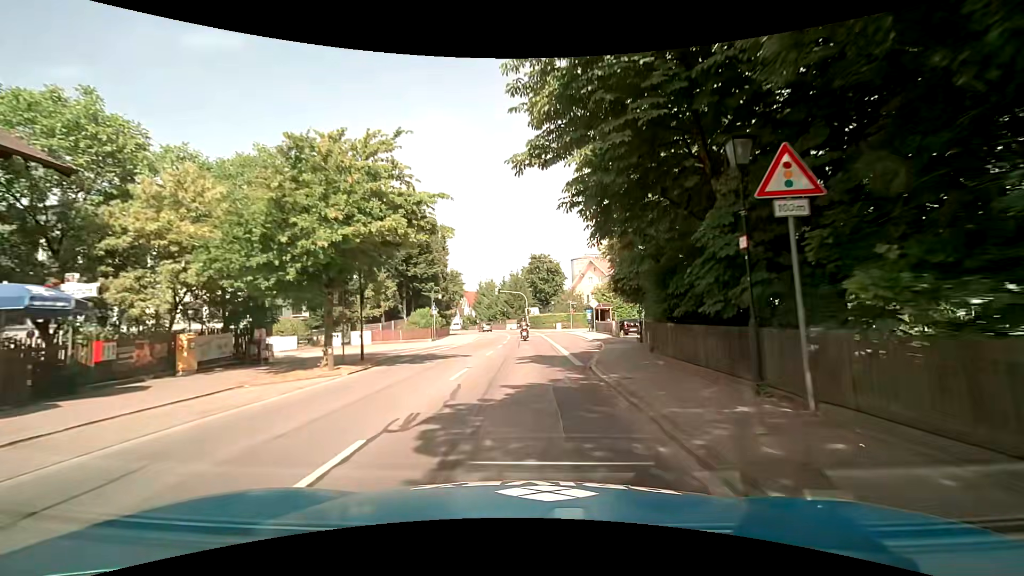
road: tertiary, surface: asphalt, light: Day
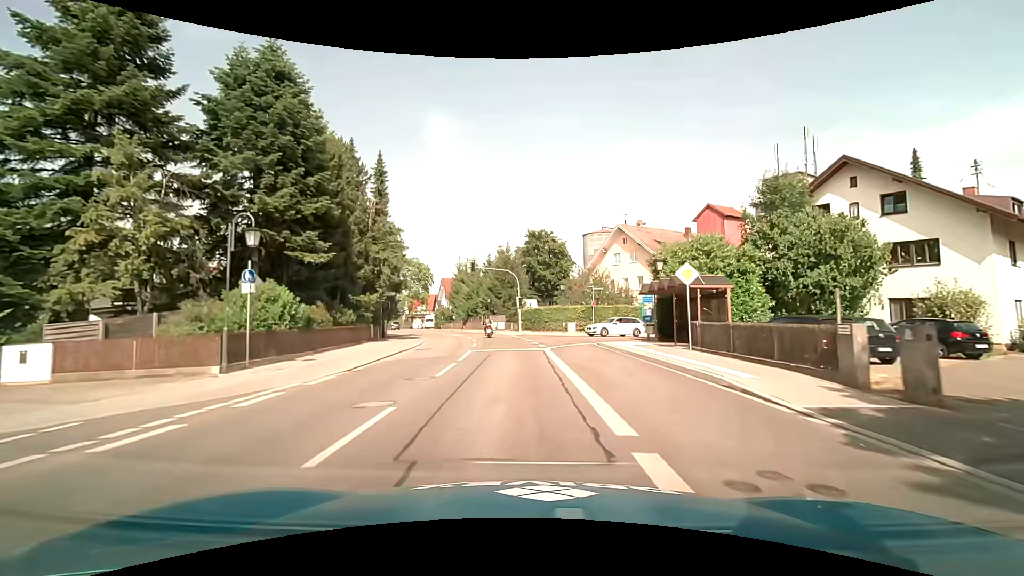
(+0.4, +29.4) m; +1°
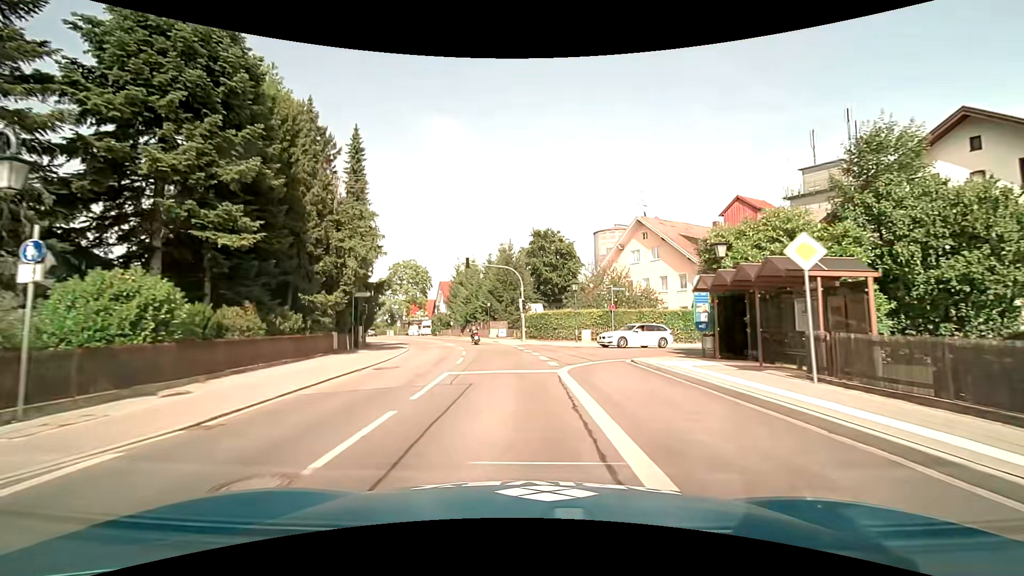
(0.0, +7.4) m; -1°
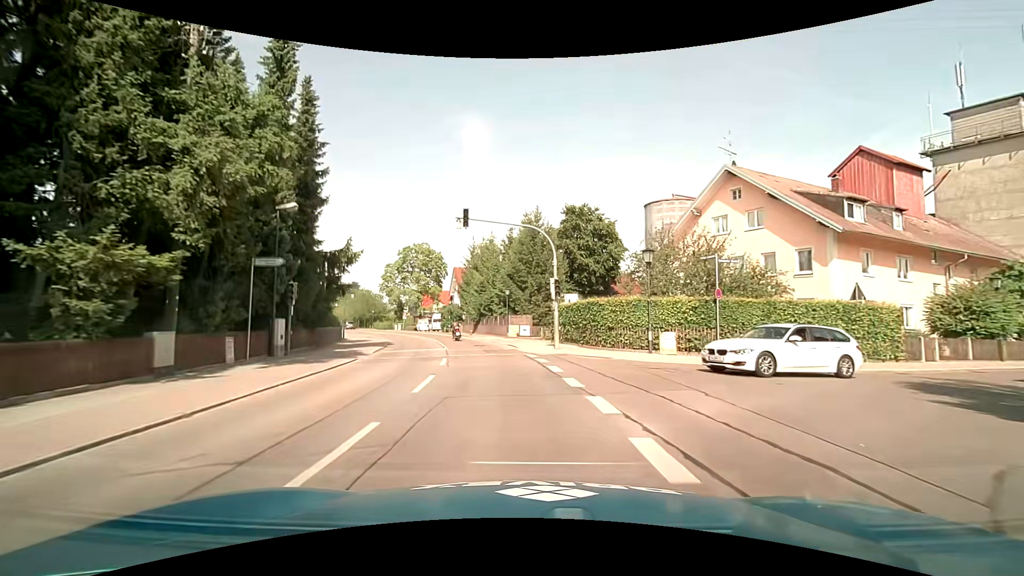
(-0.3, +14.7) m; -3°
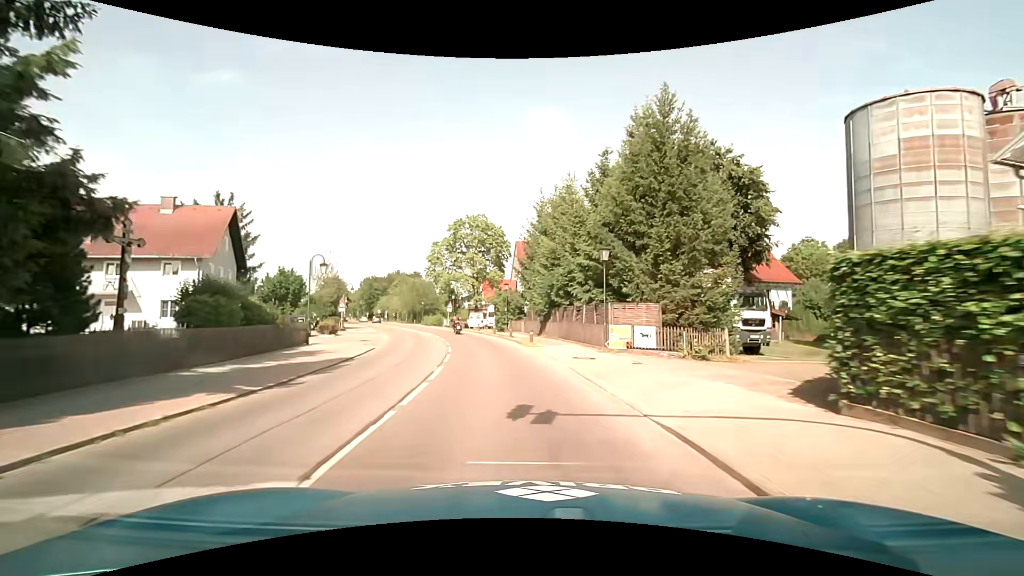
(-1.5, +21.9) m; -8°
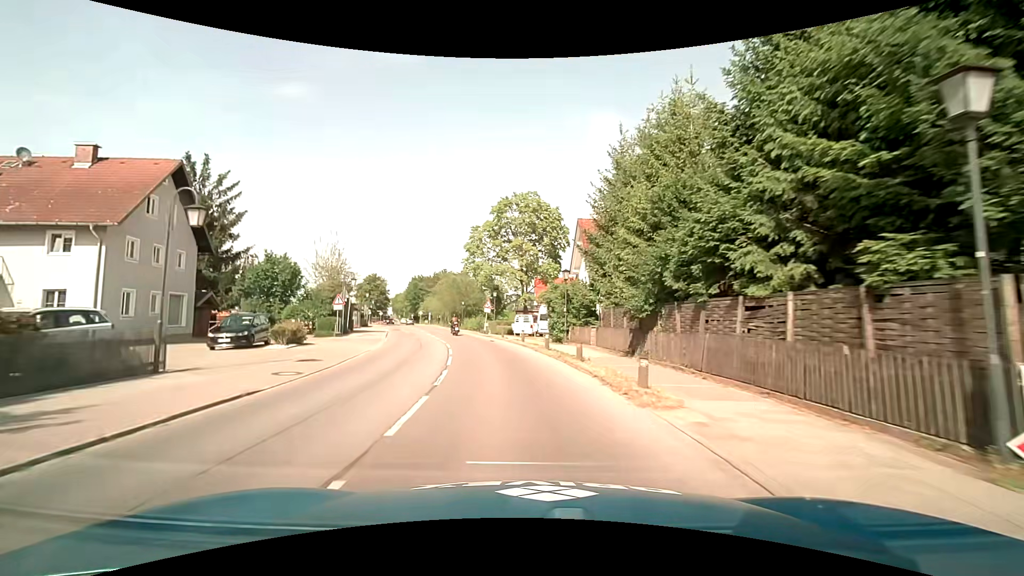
(-0.8, +14.6) m; -6°
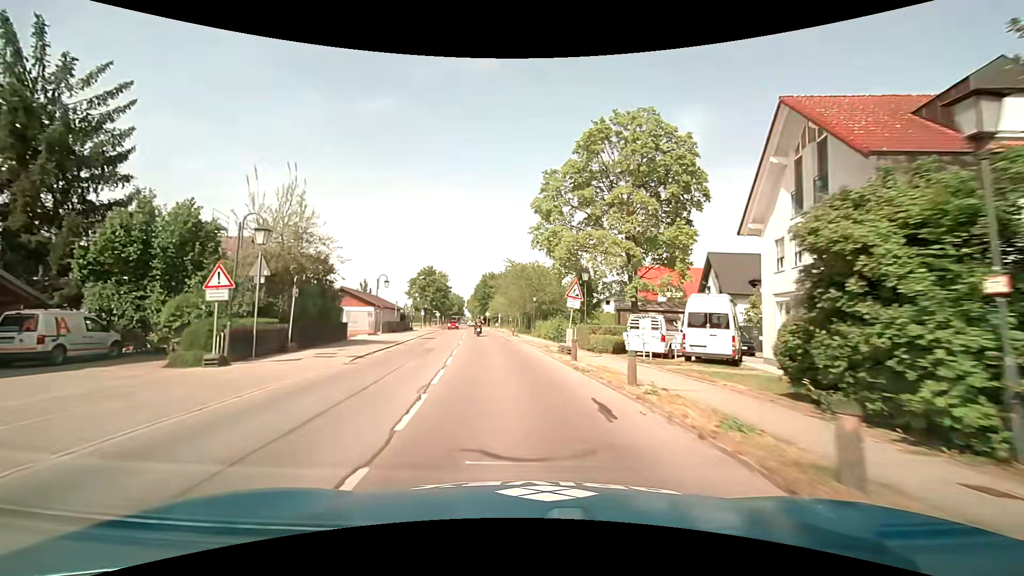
(-1.9, +22.1) m; -9°
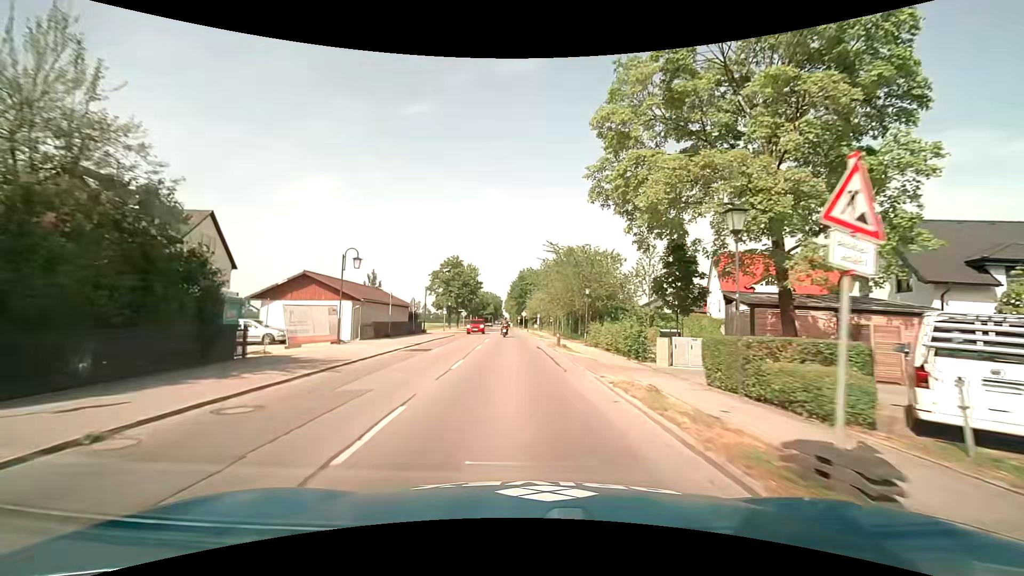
(-0.6, +15.1) m; -5°
(0, +10) (-1, +20) (-1, +30) (-1, +40) (-2, +50) (-2, +60) (-3, +70) (-3, +80) (-3, +90) (-4, +100) m
